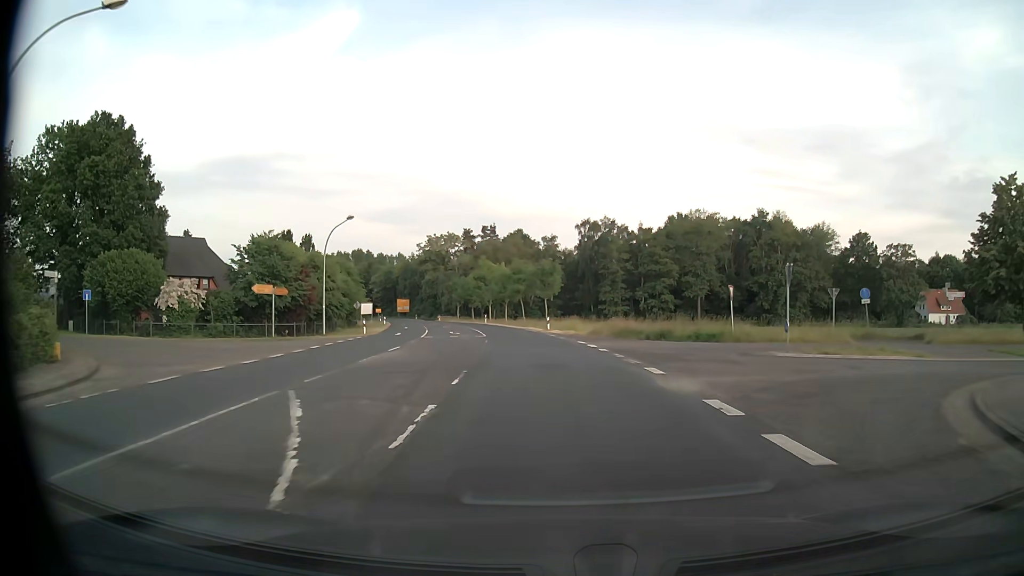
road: secondary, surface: asphalt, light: Day
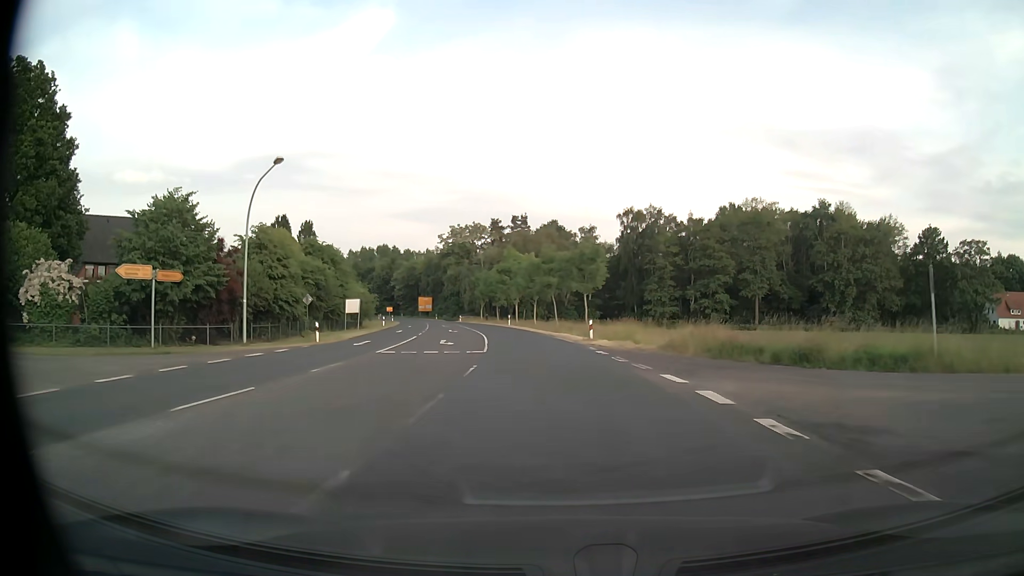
(-0.5, +16.7) m; -3°
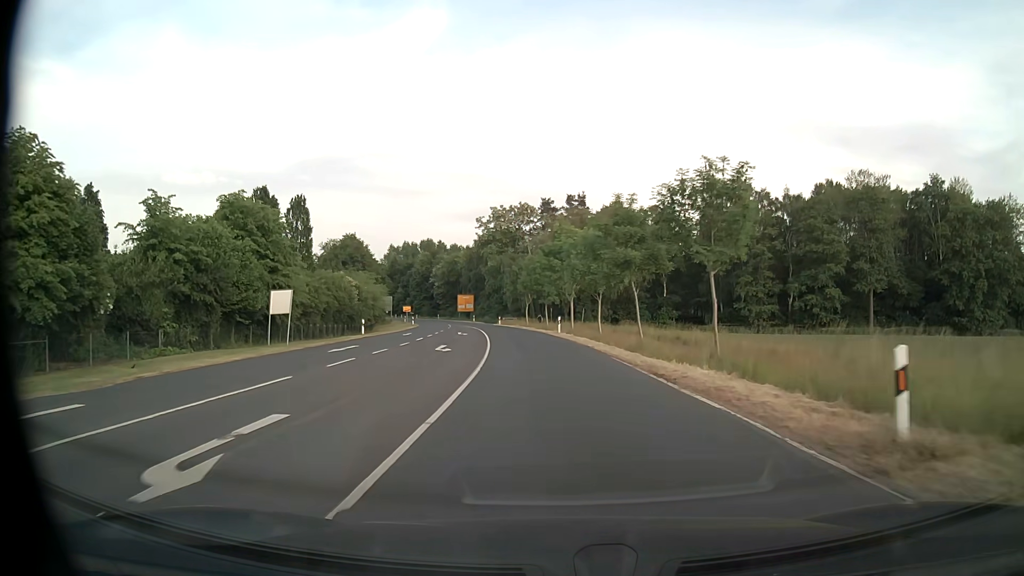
(-1.0, +25.0) m; -5°
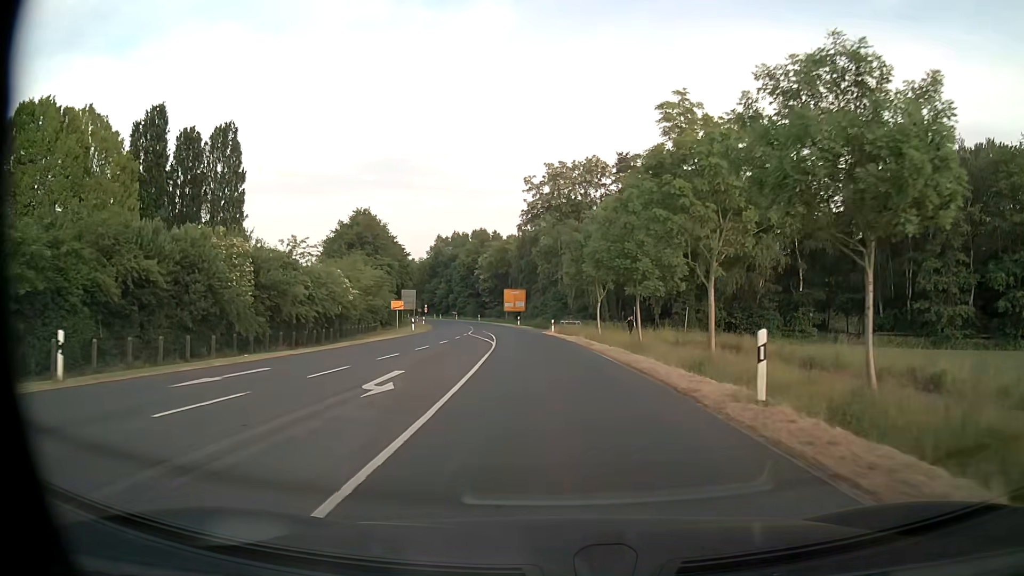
(-1.8, +33.4) m; -6°
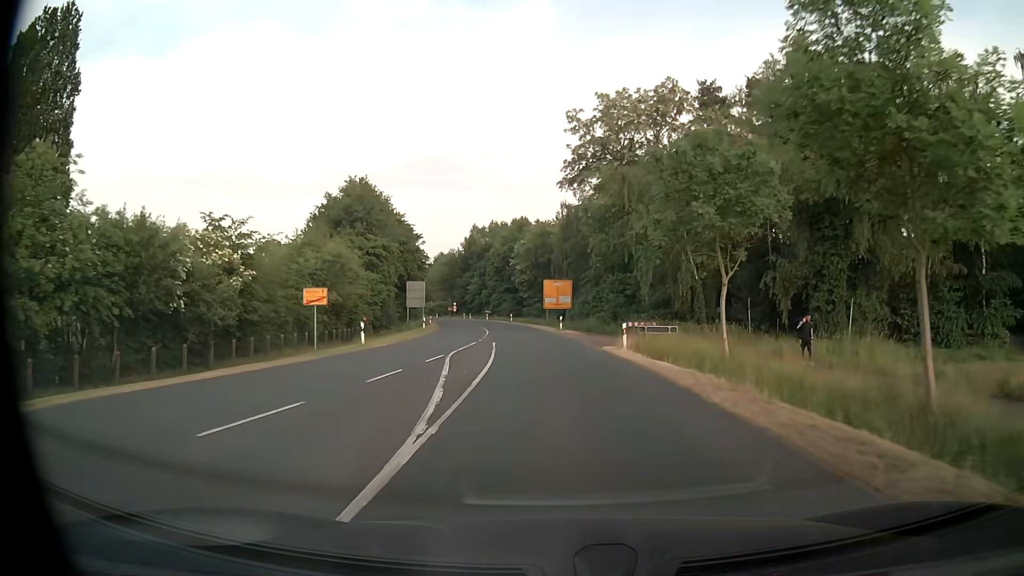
(-0.8, +25.1) m; -4°
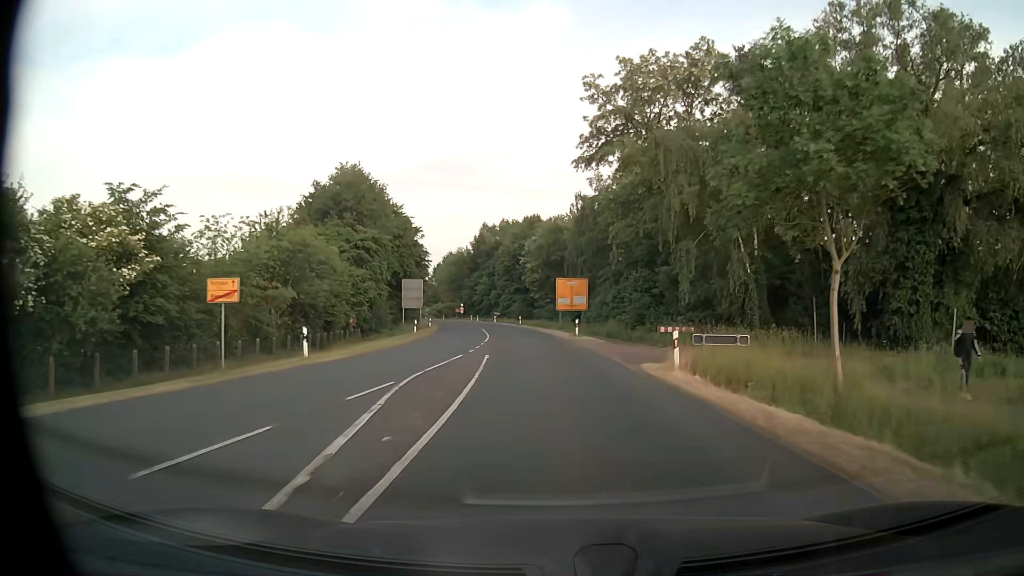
(-0.1, +8.4) m; -1°
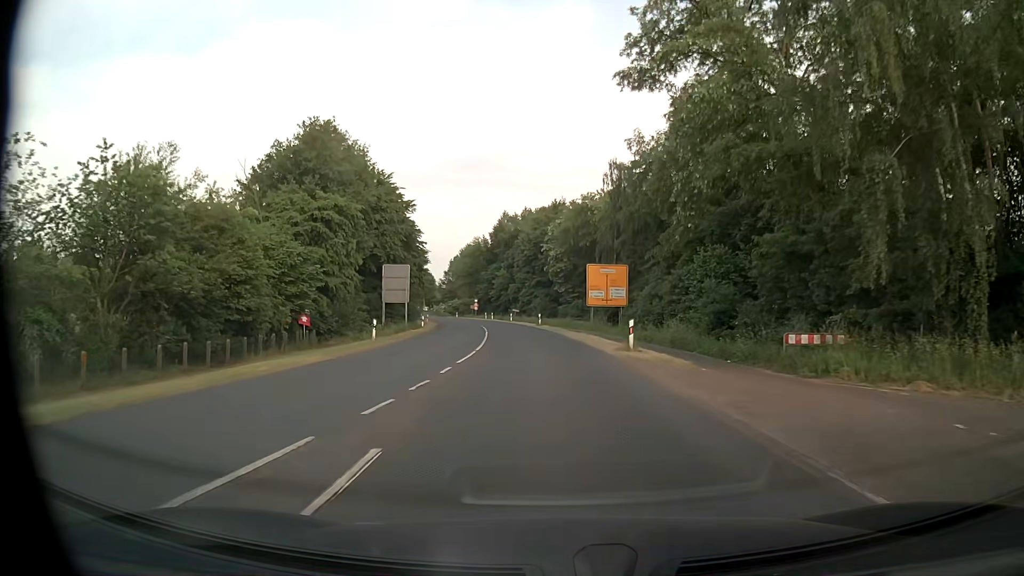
(-0.4, +16.8) m; -2°
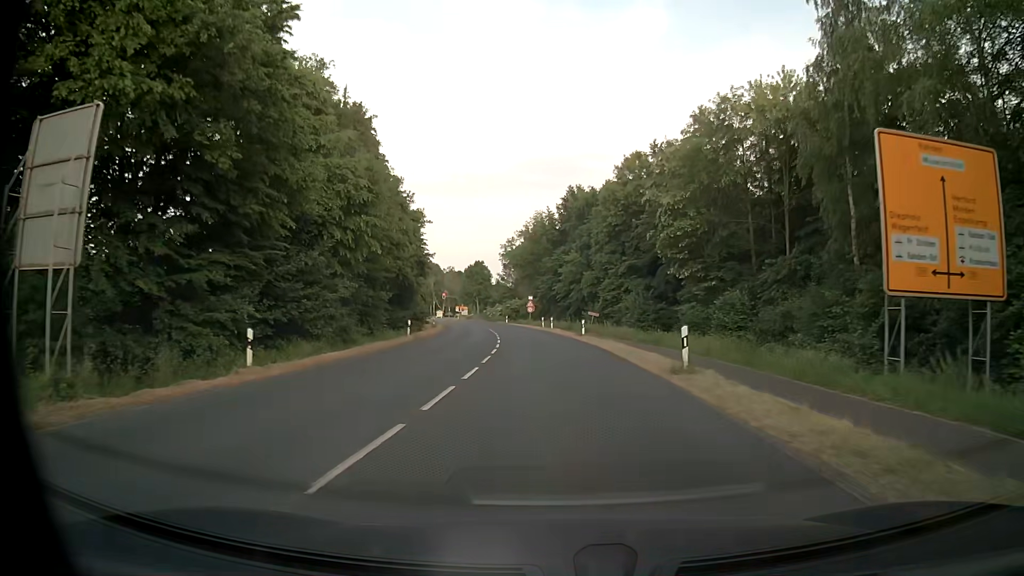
(-2.3, +42.0) m; -6°
(0, +10) (-1, +20) (-1, +30) (-2, +40) (-3, +50) (-5, +60) (-6, +70) (-8, +79) (-10, +89) (-12, +99) m
